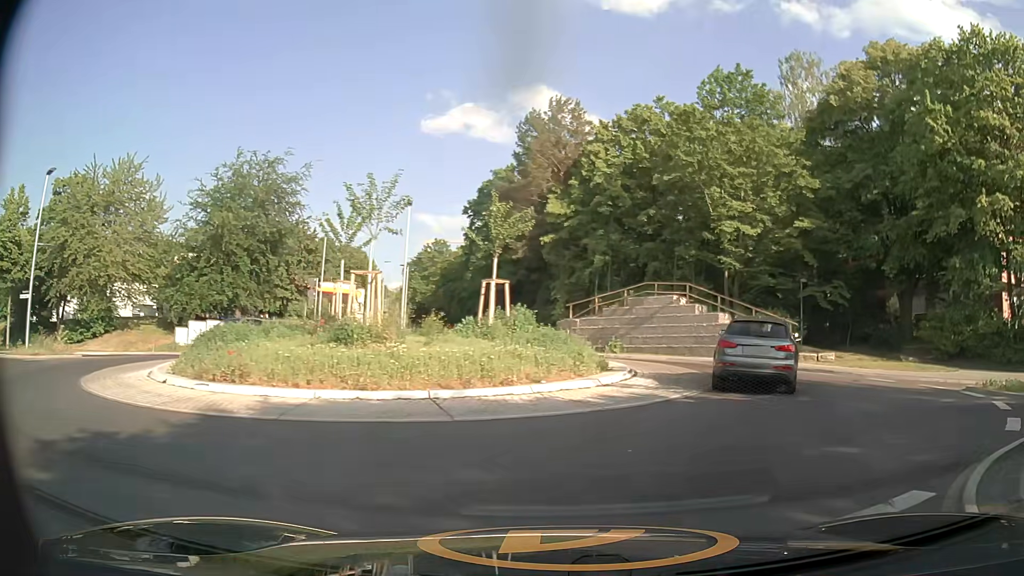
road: secondary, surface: asphalt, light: Day
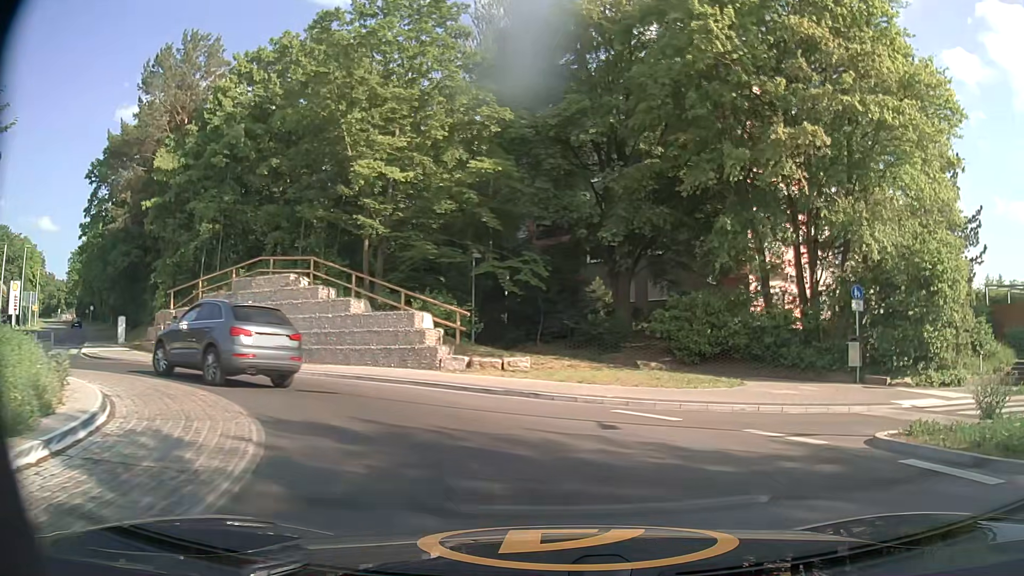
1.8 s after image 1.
(+2.9, +10.2) m; +30°
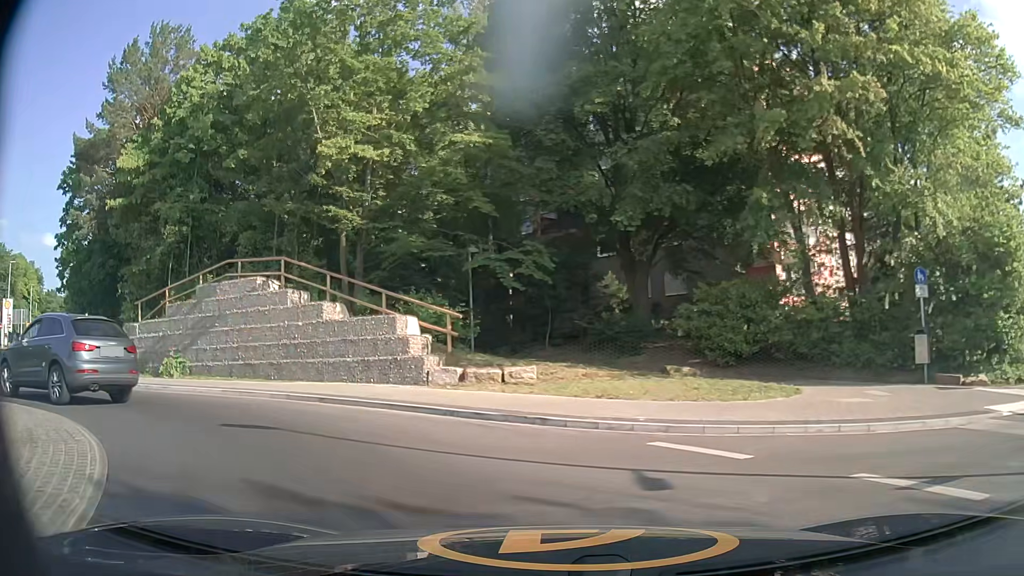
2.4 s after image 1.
(0.0, +3.4) m; 0°
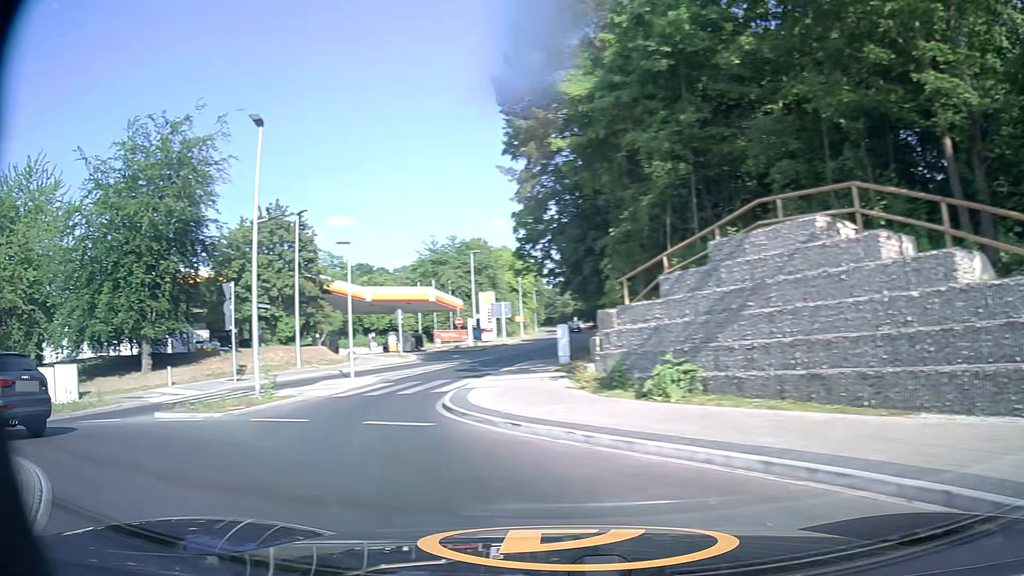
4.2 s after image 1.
(-3.4, +8.9) m; -48°
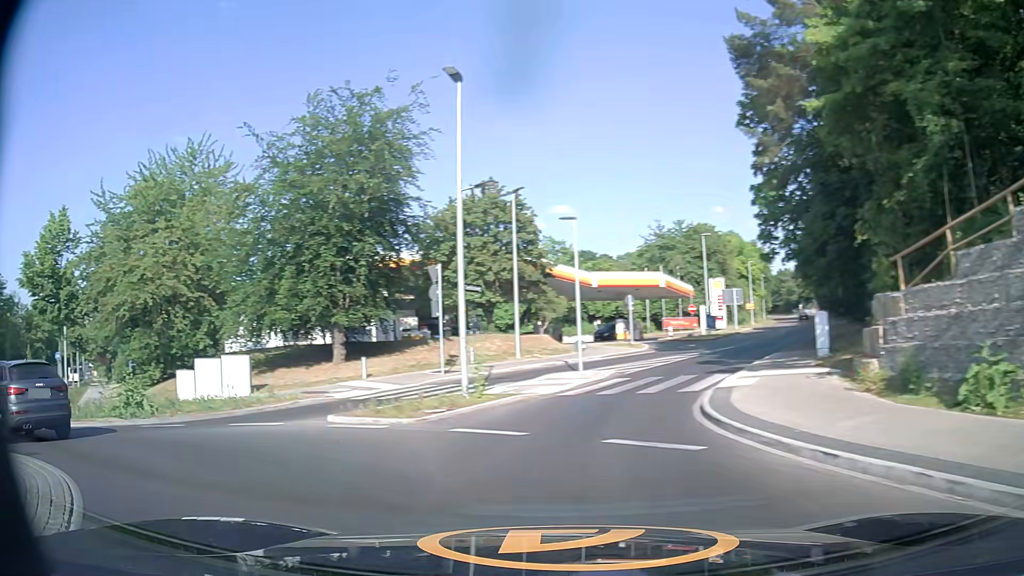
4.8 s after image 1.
(-0.5, +3.1) m; -19°
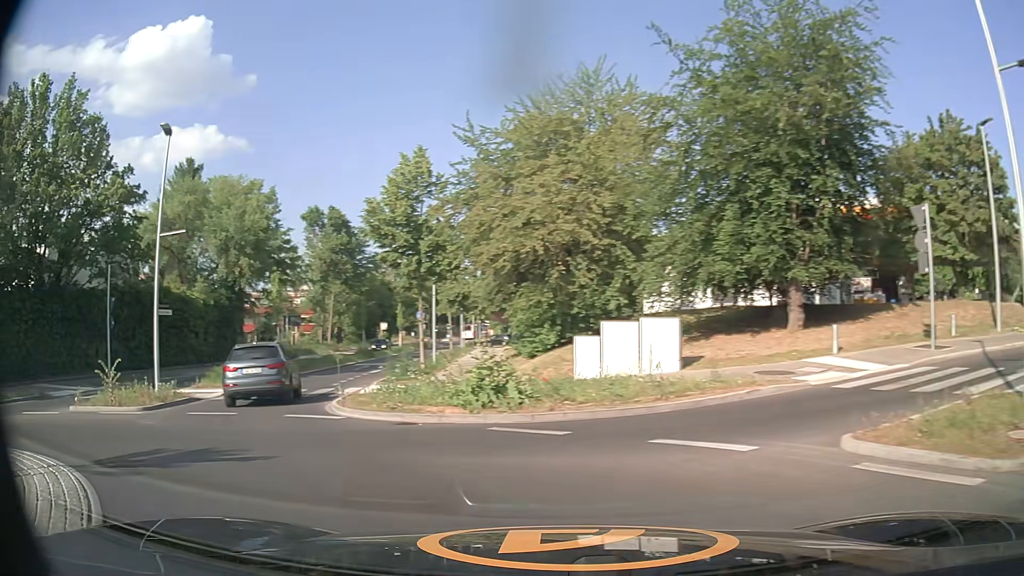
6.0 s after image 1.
(-2.2, +6.3) m; -36°
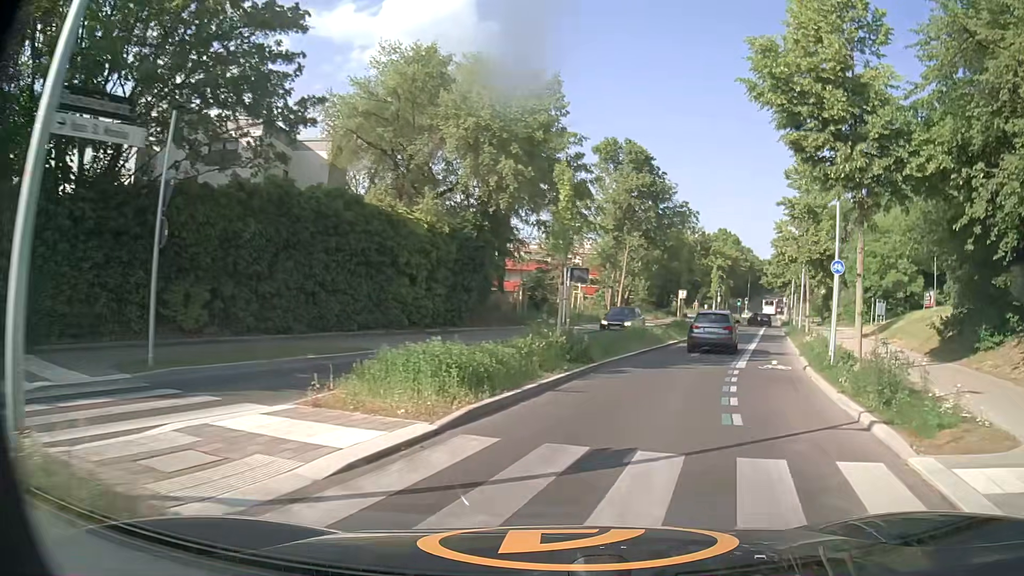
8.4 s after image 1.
(-6.8, +16.2) m; -24°
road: tertiary
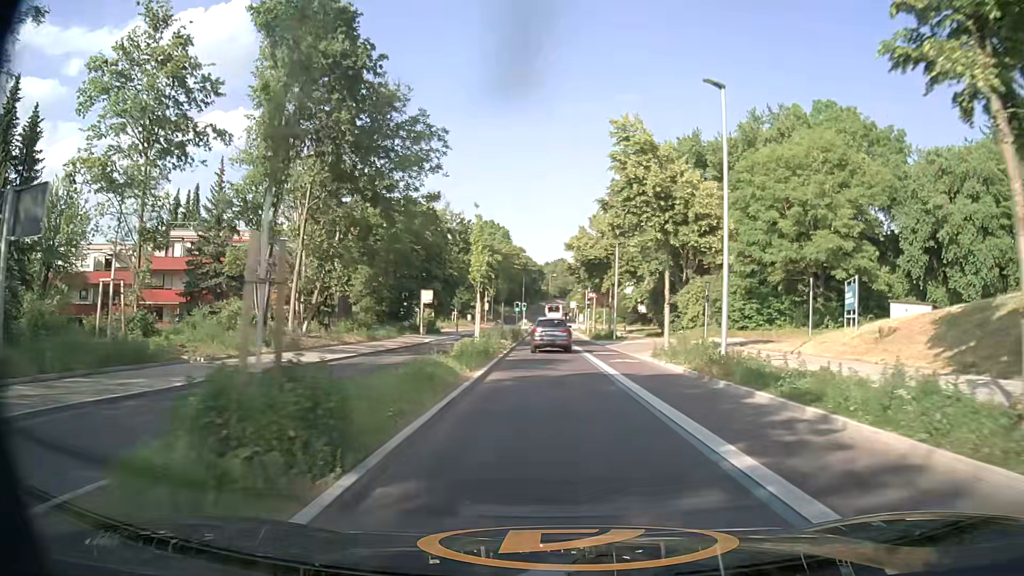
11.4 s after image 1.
(+7.2, +32.7) m; +20°
(0, +10) (0, +20) (0, +30) (0, +40) (-1, +50) (-1, +60) (-1, +70) (-1, +80) (-1, +90) (-1, +100) m
